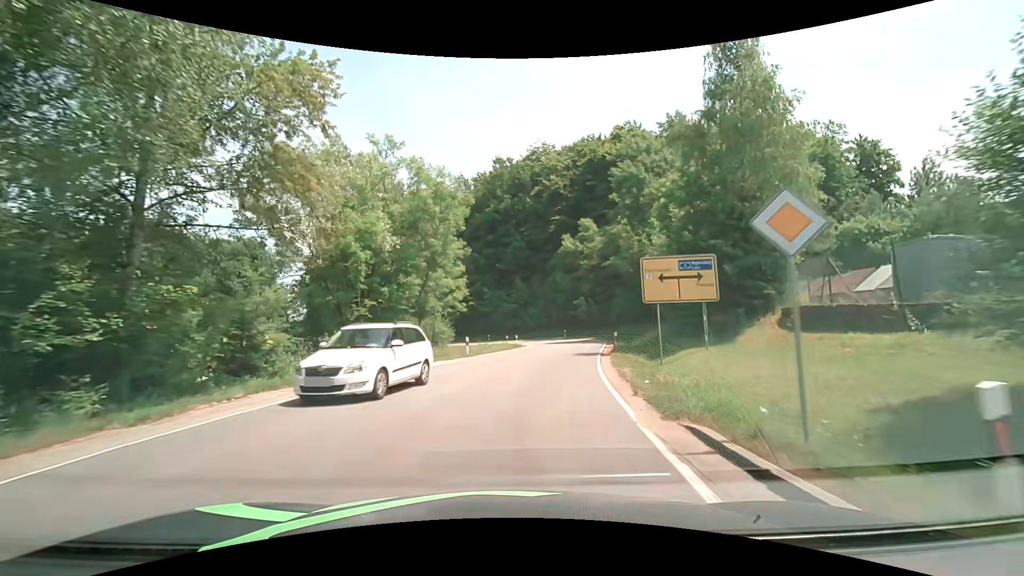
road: tertiary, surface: asphalt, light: Day
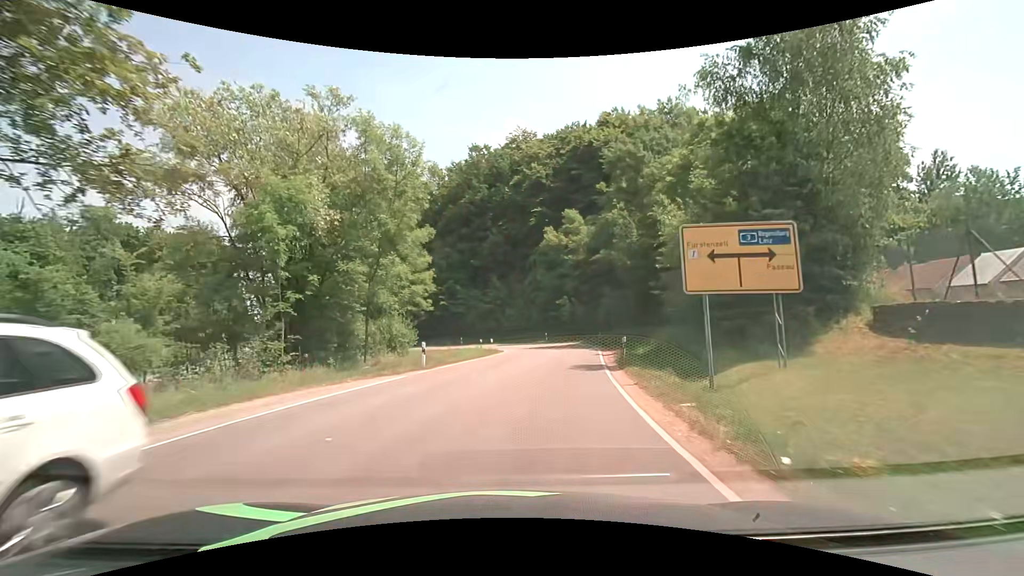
(+0.2, +6.9) m; +3°
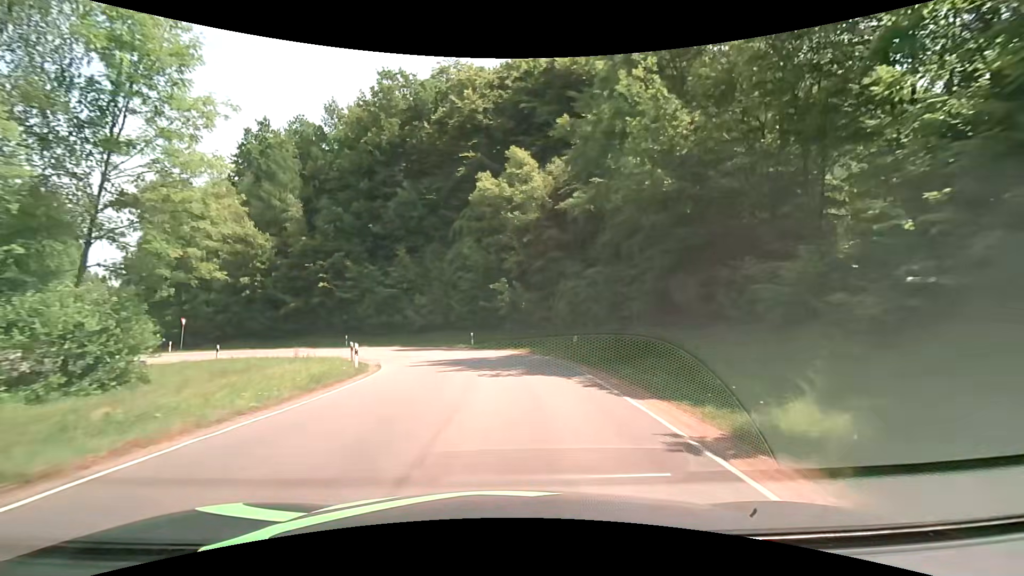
(+1.4, +20.5) m; +8°
